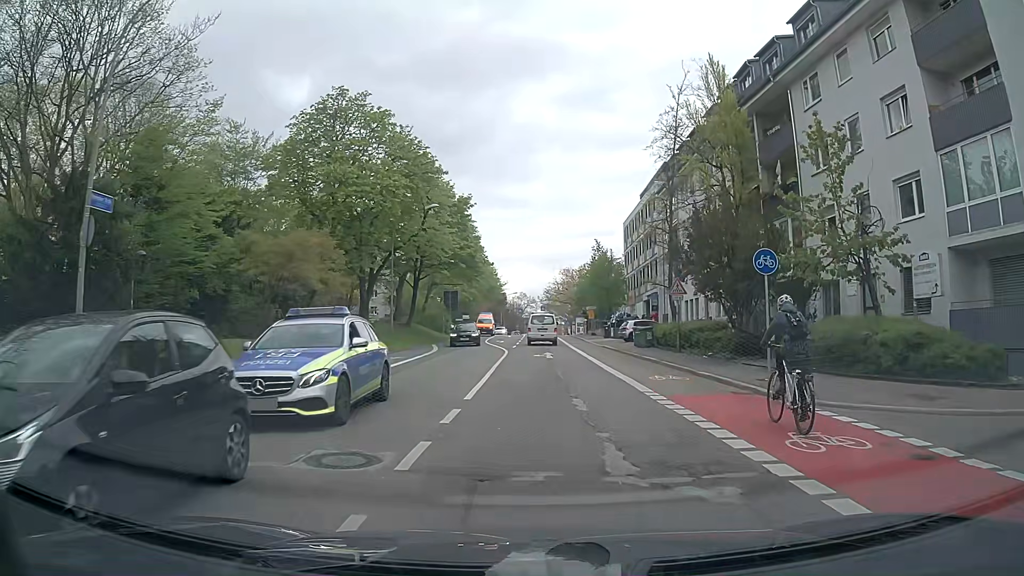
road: secondary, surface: asphalt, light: Day
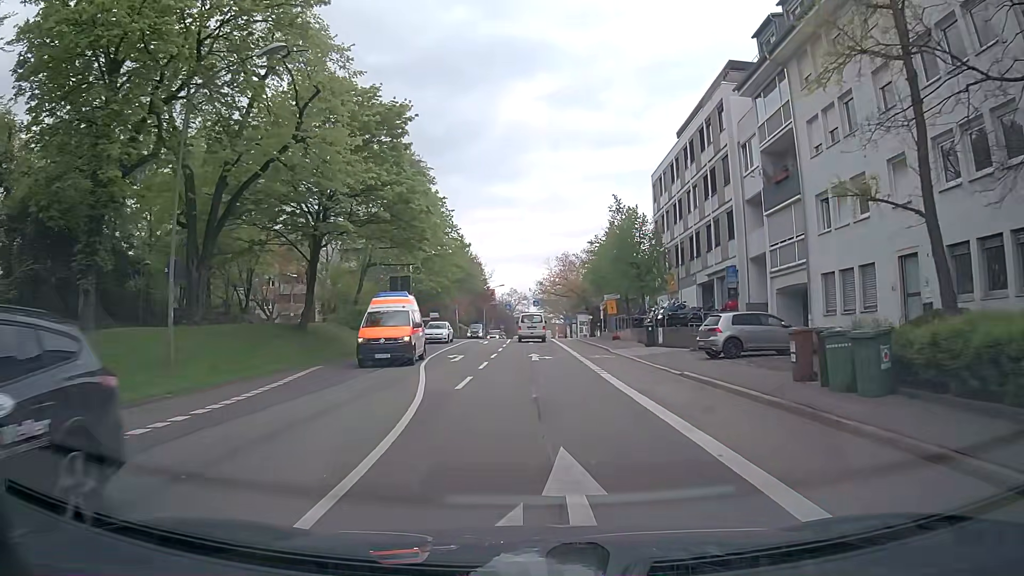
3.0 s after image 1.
(0.0, +24.6) m; 0°
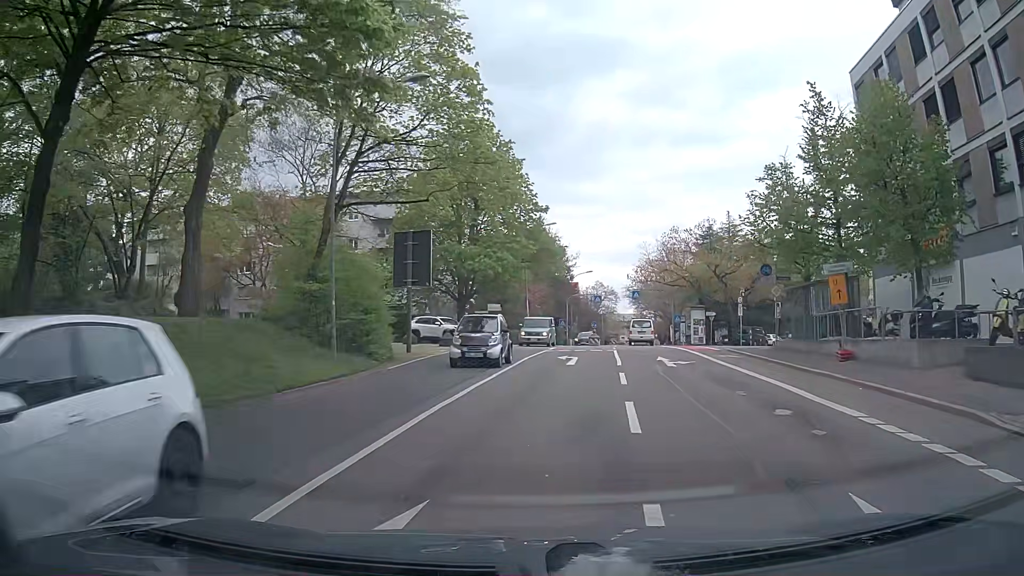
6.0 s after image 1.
(-1.3, +23.9) m; -6°
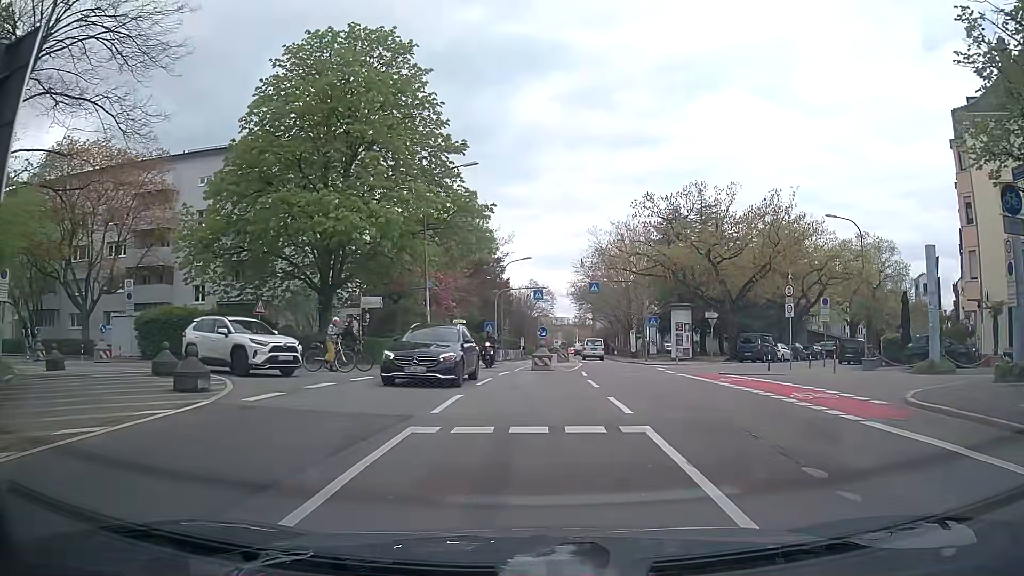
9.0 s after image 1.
(+0.9, +21.0) m; +3°
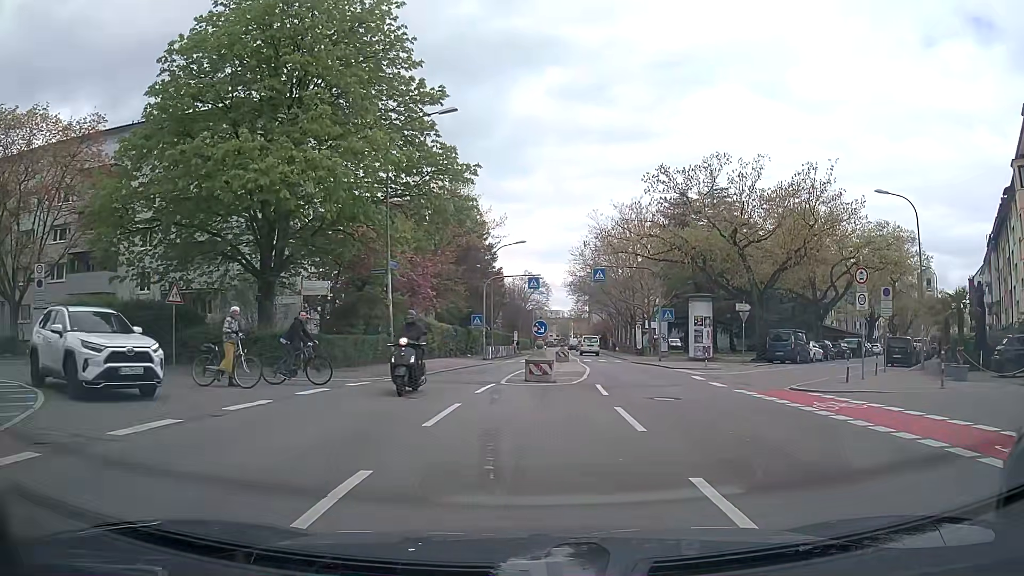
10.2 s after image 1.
(+0.2, +7.3) m; +1°
